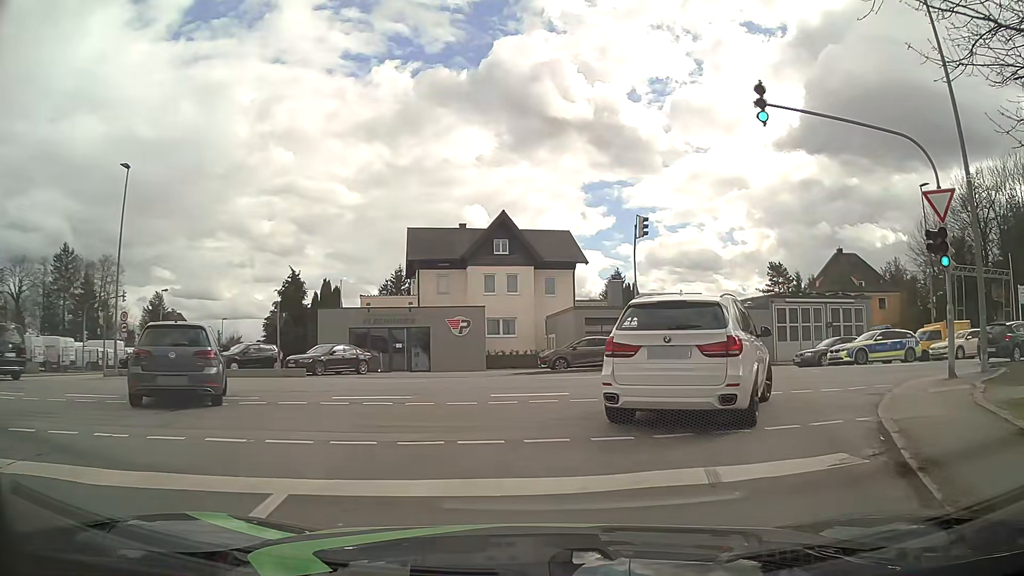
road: residential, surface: asphalt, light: Day
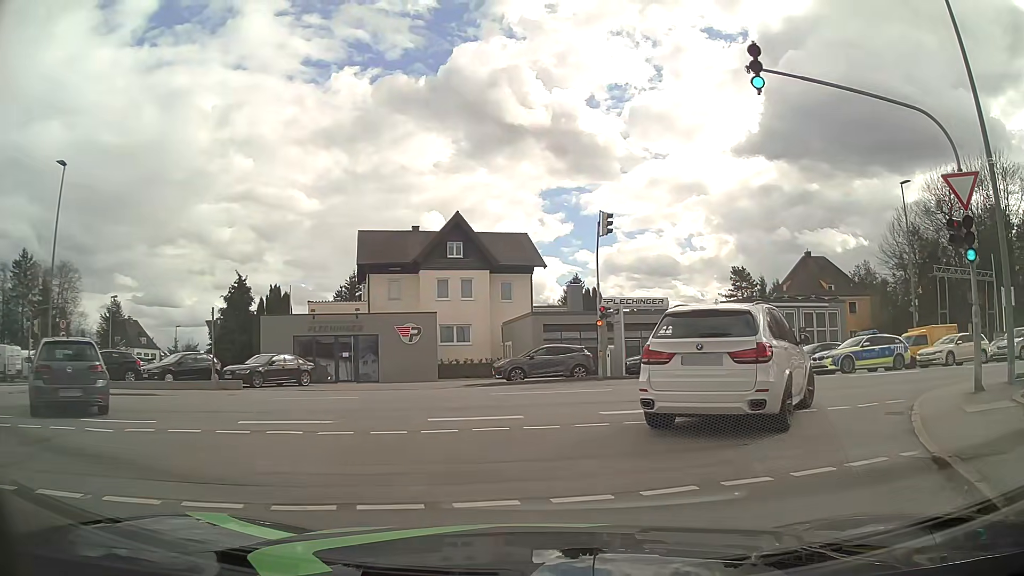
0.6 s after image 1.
(+0.1, +2.4) m; +5°
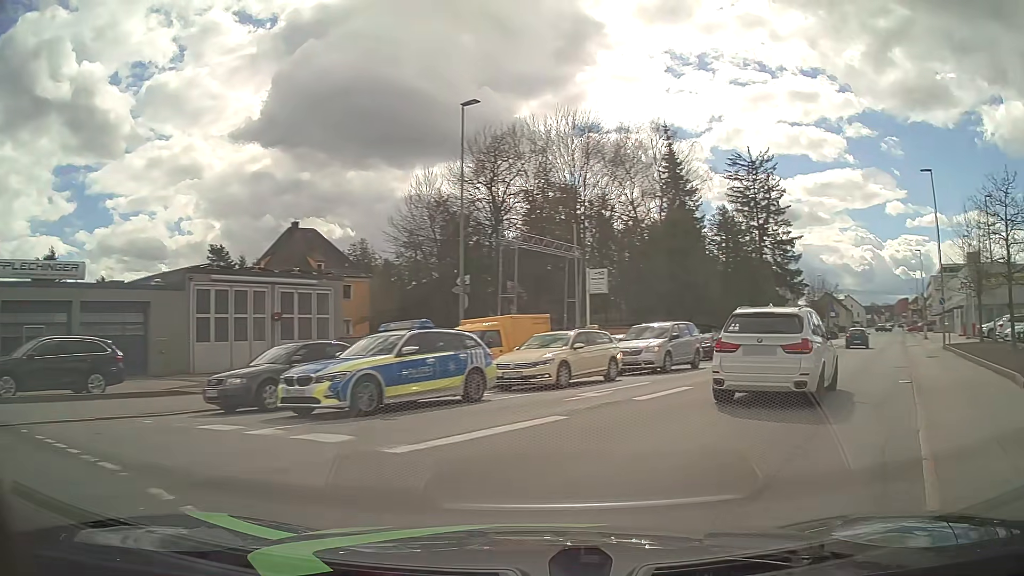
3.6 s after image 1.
(+4.3, +13.7) m; +42°
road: tertiary
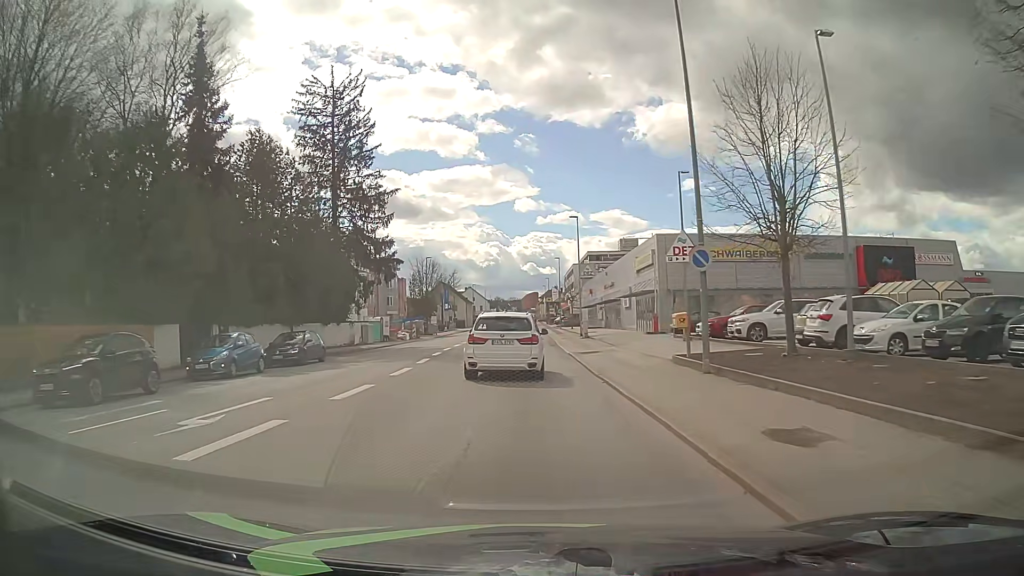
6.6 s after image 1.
(+10.7, +21.3) m; +34°
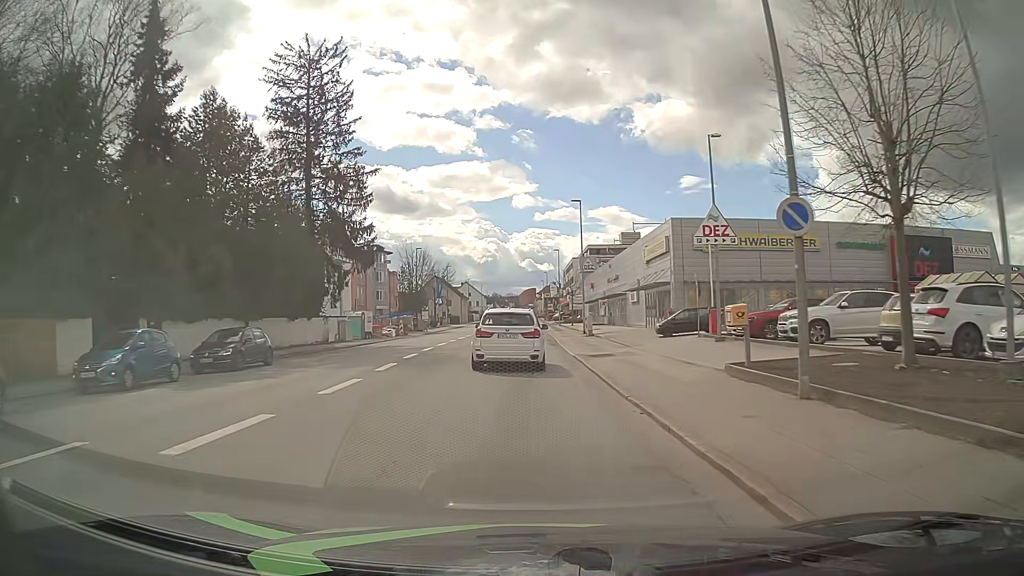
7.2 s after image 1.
(0.0, +6.2) m; 0°
